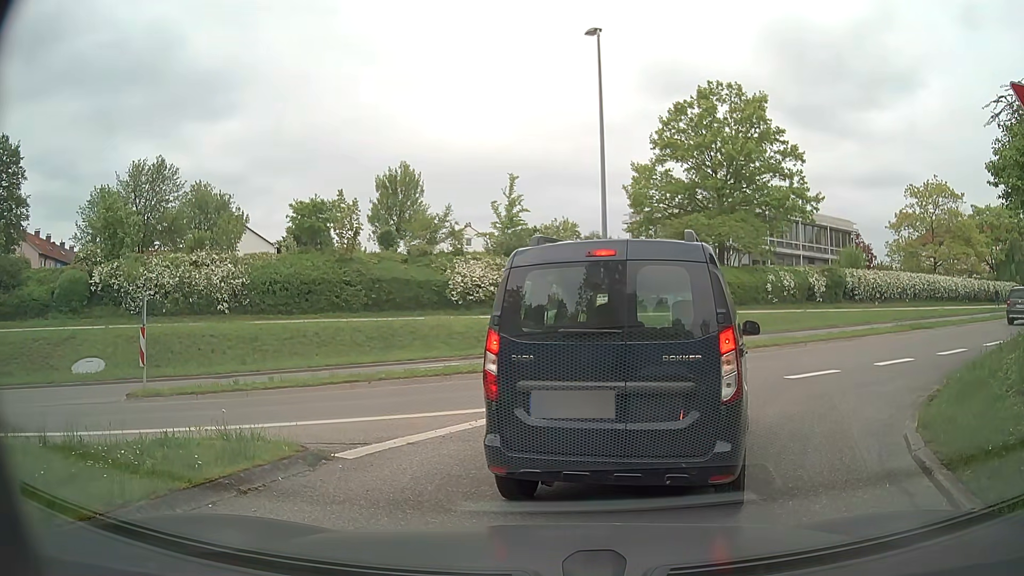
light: Day
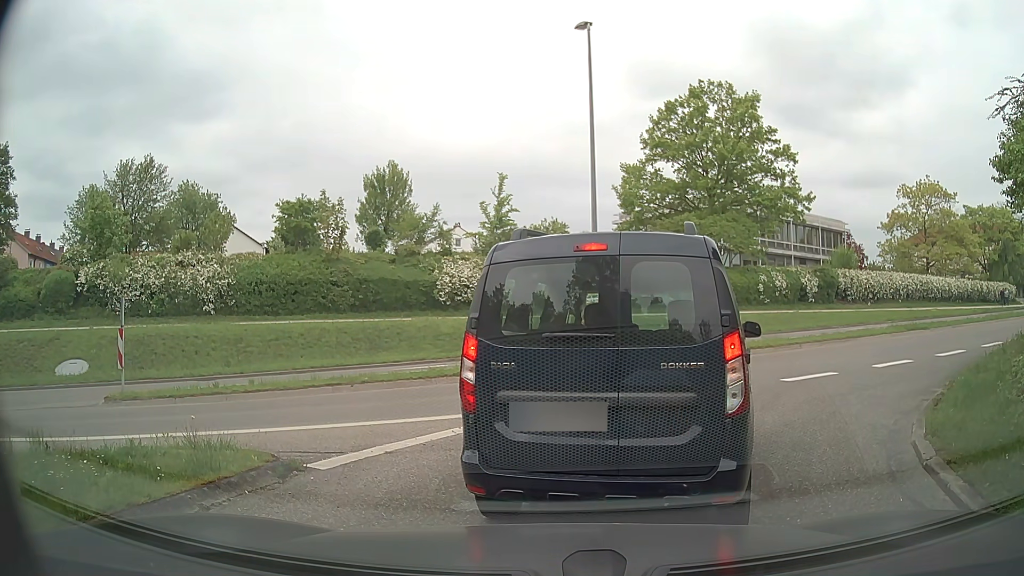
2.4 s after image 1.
(0.0, +0.5) m; 0°
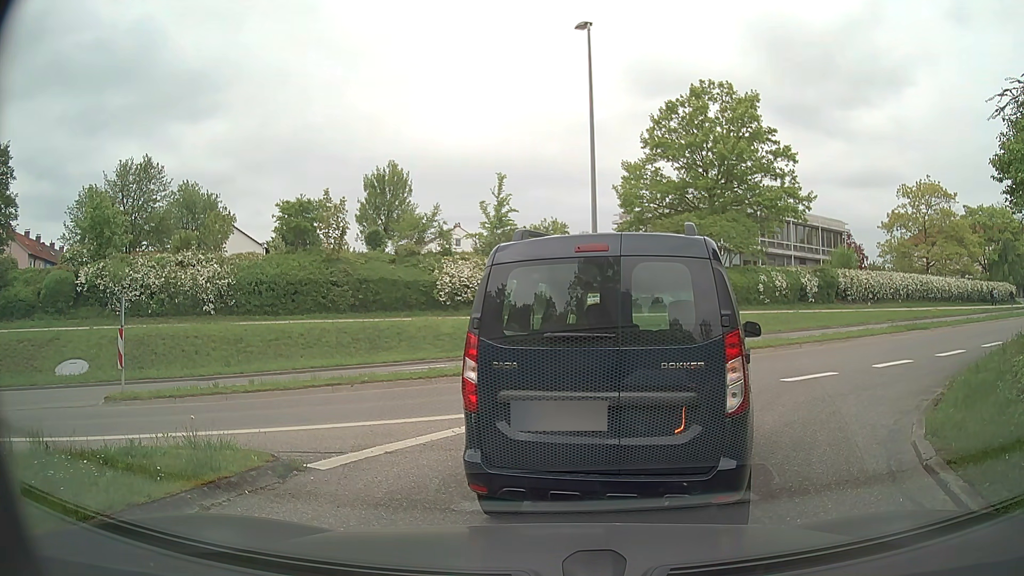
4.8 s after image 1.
(0.0, 0.0) m; 0°
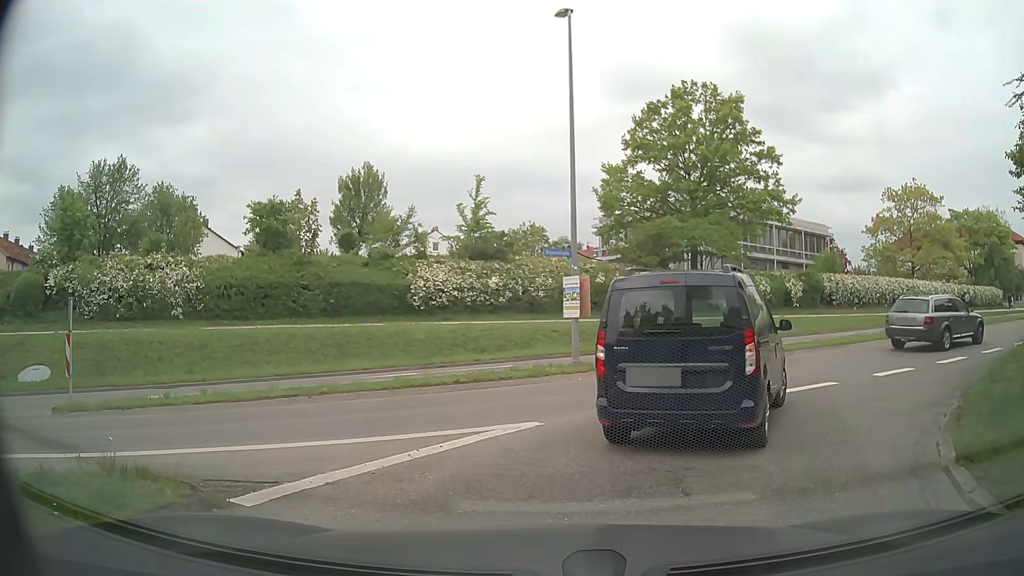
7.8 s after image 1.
(0.0, +1.2) m; +3°
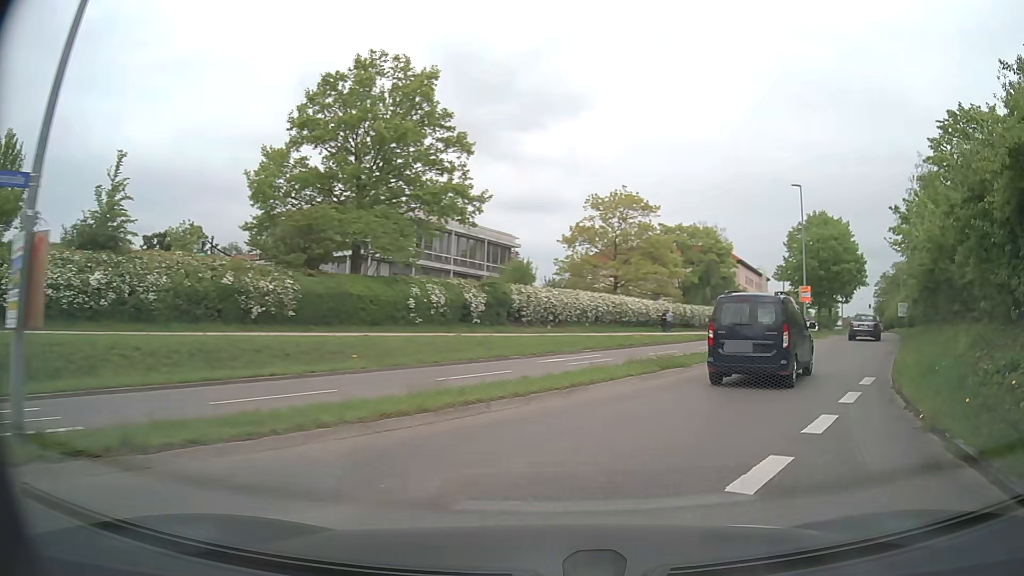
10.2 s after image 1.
(+2.3, +9.1) m; +29°
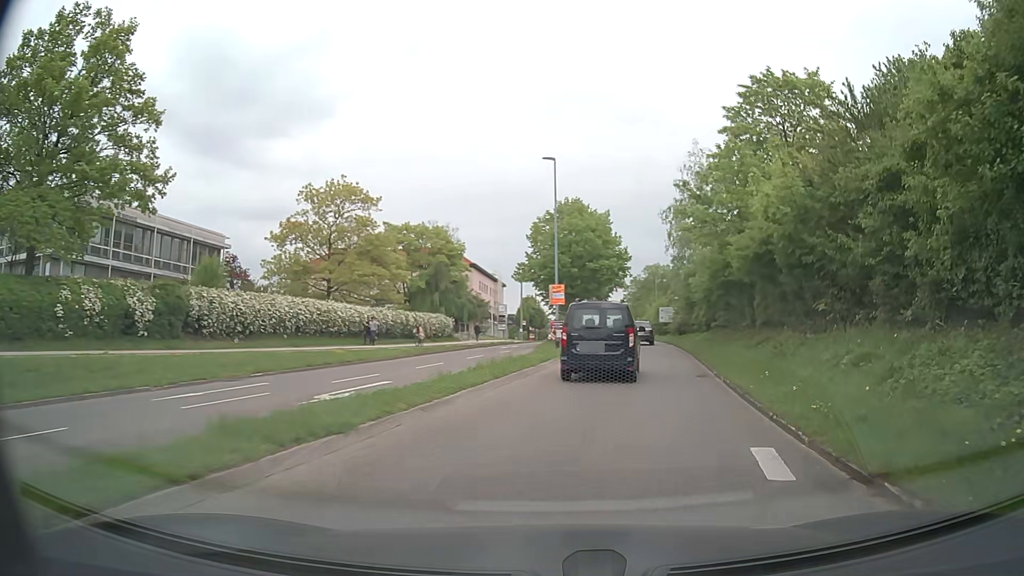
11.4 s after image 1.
(+2.0, +8.8) m; +22°
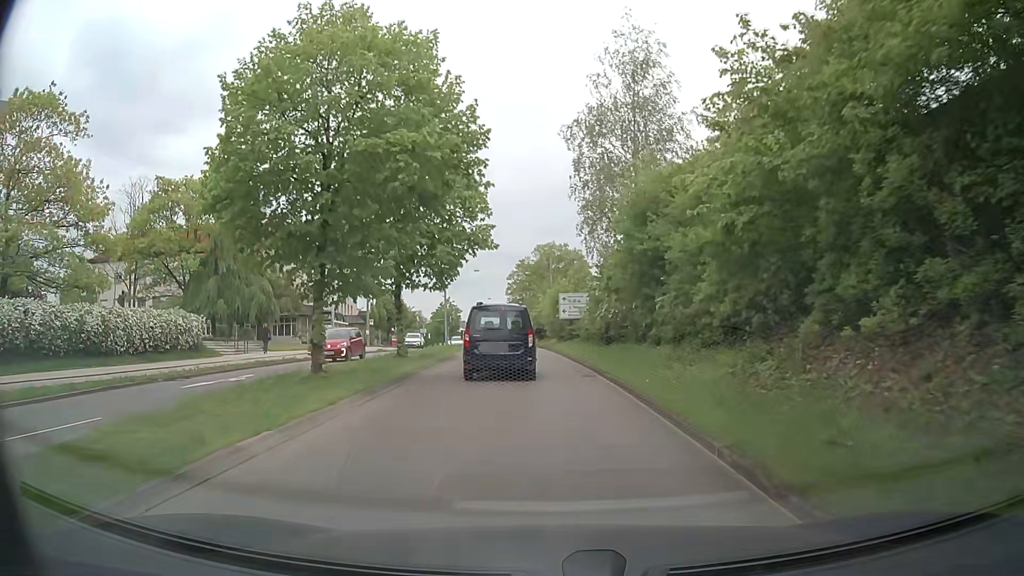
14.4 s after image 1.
(+4.0, +27.1) m; +10°
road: tertiary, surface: asphalt
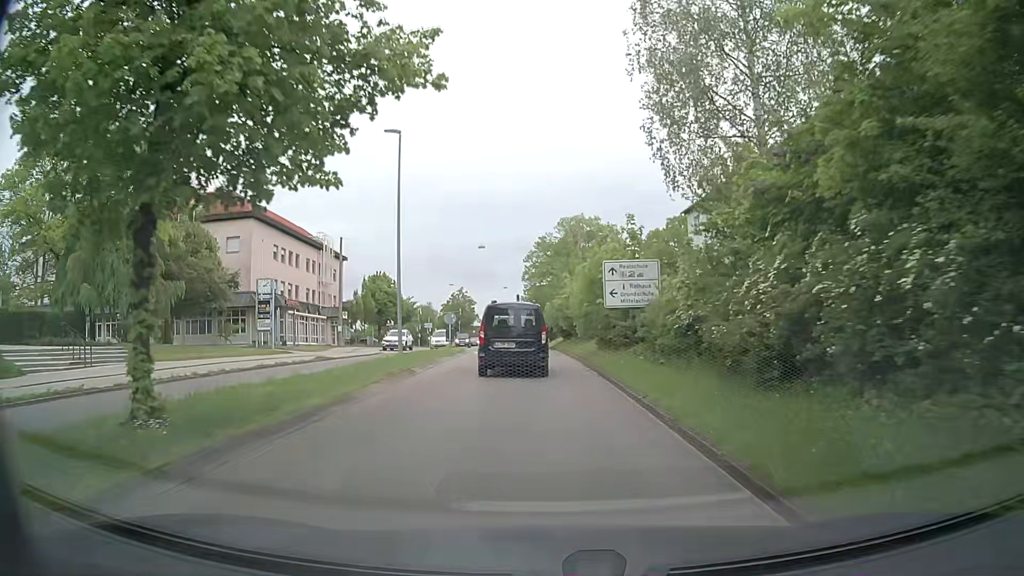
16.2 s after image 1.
(-0.3, +17.6) m; -1°
